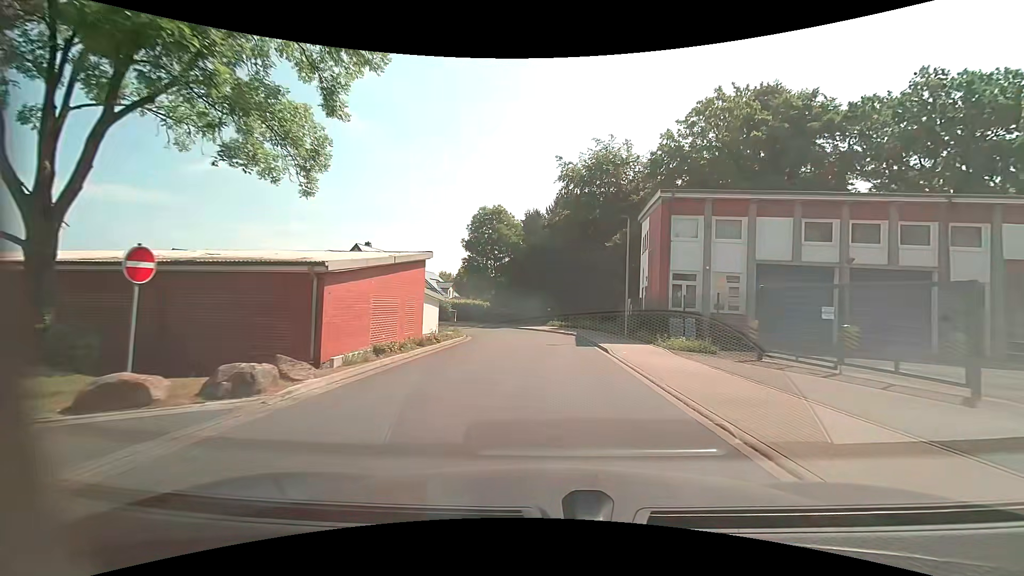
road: residential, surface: asphalt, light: Day
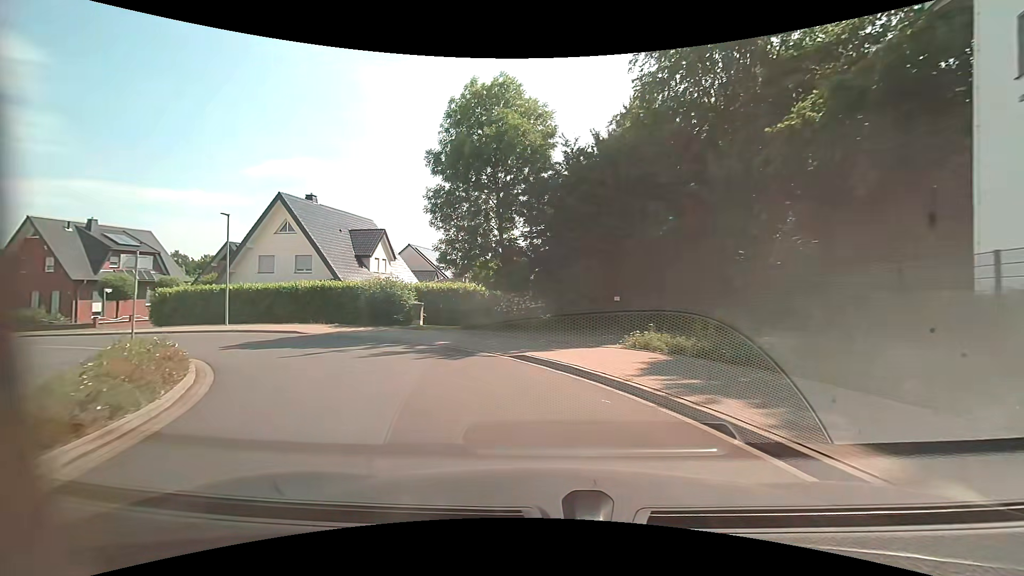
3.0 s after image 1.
(-0.3, +26.3) m; -6°
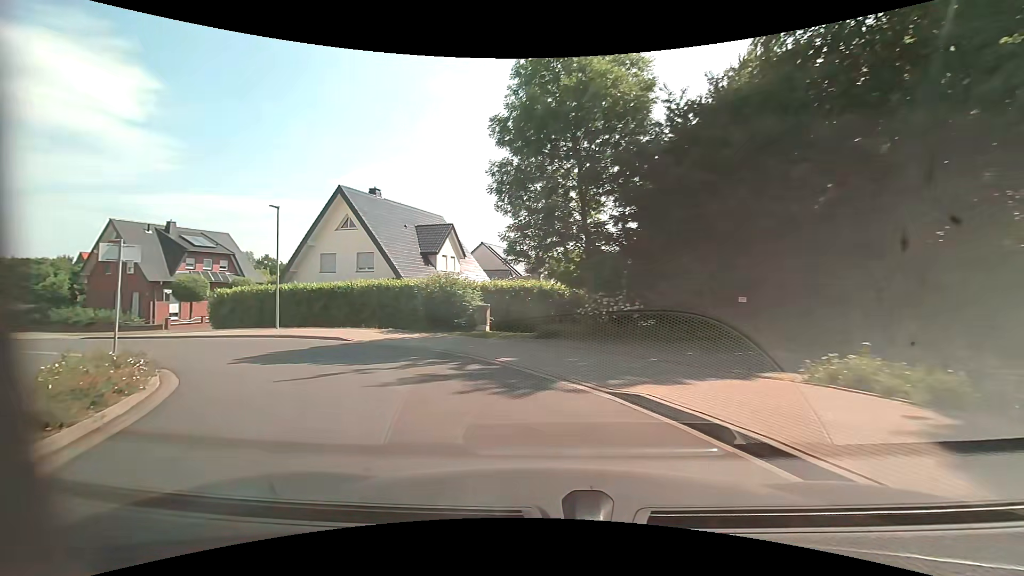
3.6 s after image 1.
(-0.3, +4.6) m; -8°
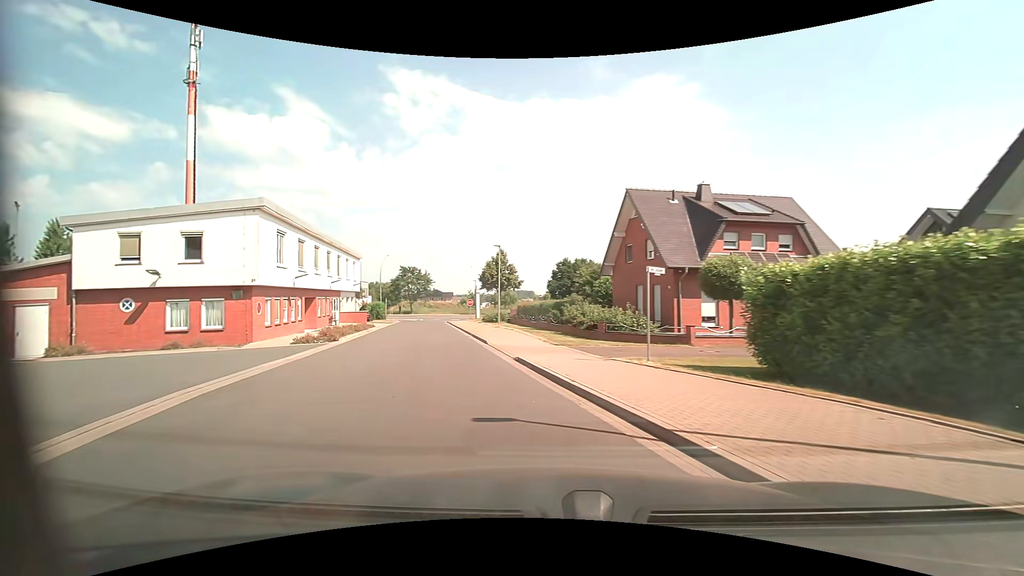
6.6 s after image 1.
(-10.9, +19.3) m; -59°
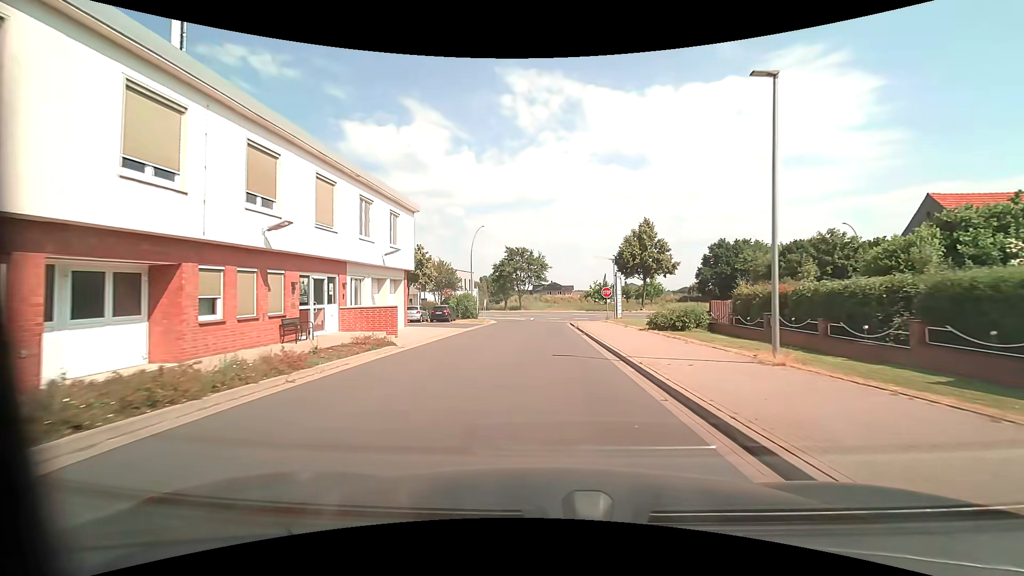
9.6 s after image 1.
(-5.4, +25.9) m; -14°
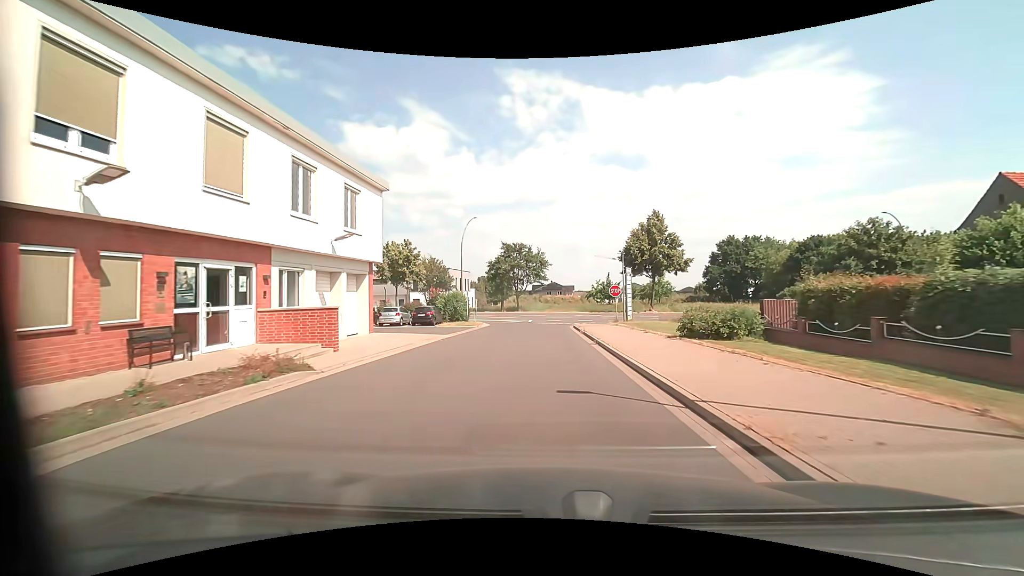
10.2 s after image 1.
(0.0, +5.8) m; 0°
